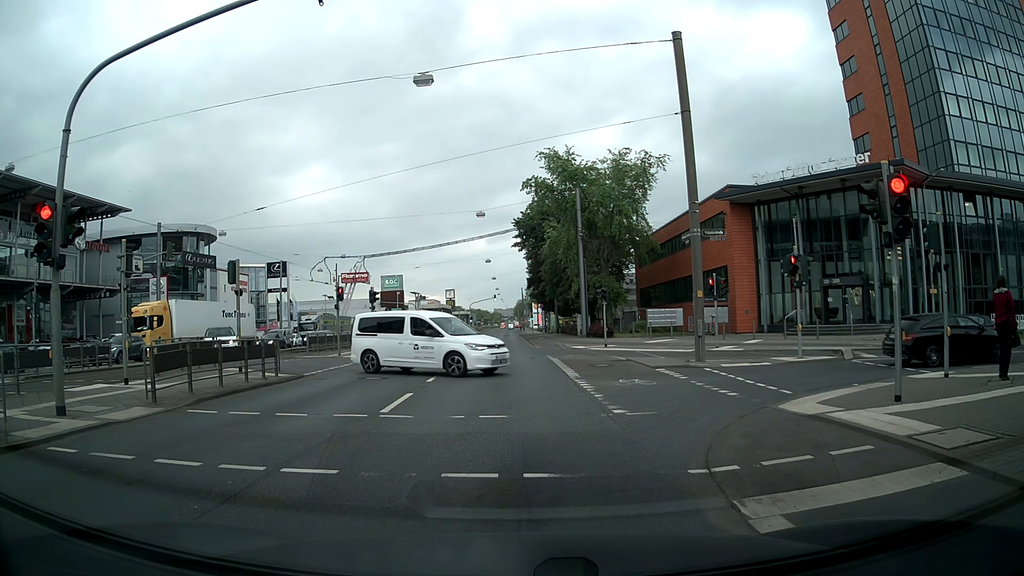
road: primary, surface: asphalt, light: Day
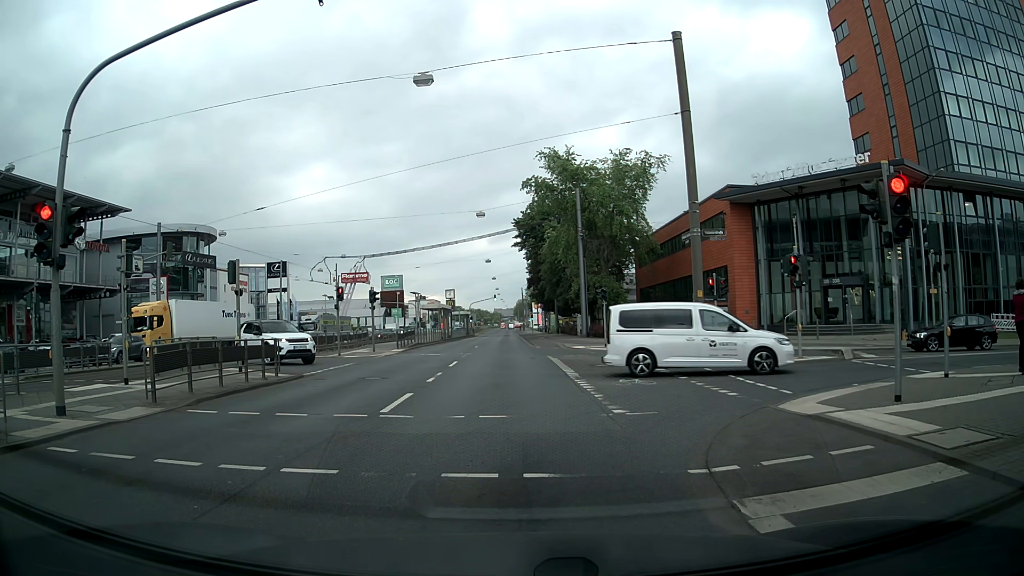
(0.0, 0.0) m; 0°
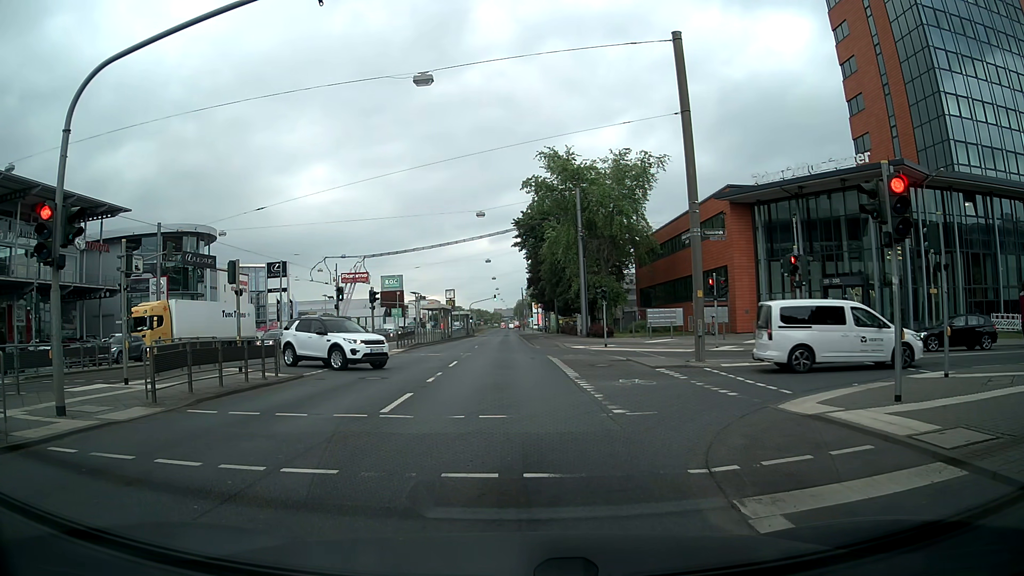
(0.0, 0.0) m; 0°
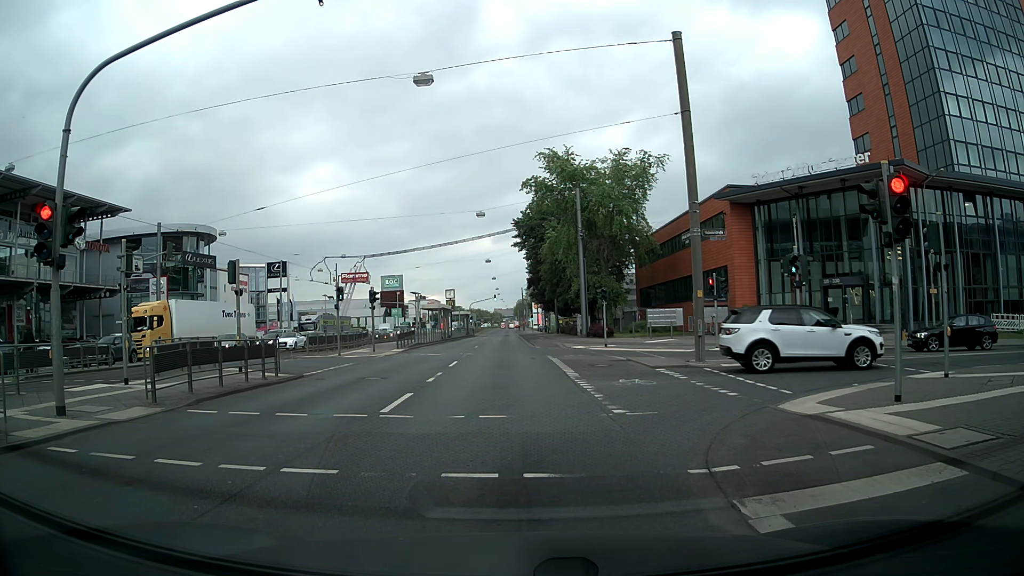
(0.0, 0.0) m; 0°
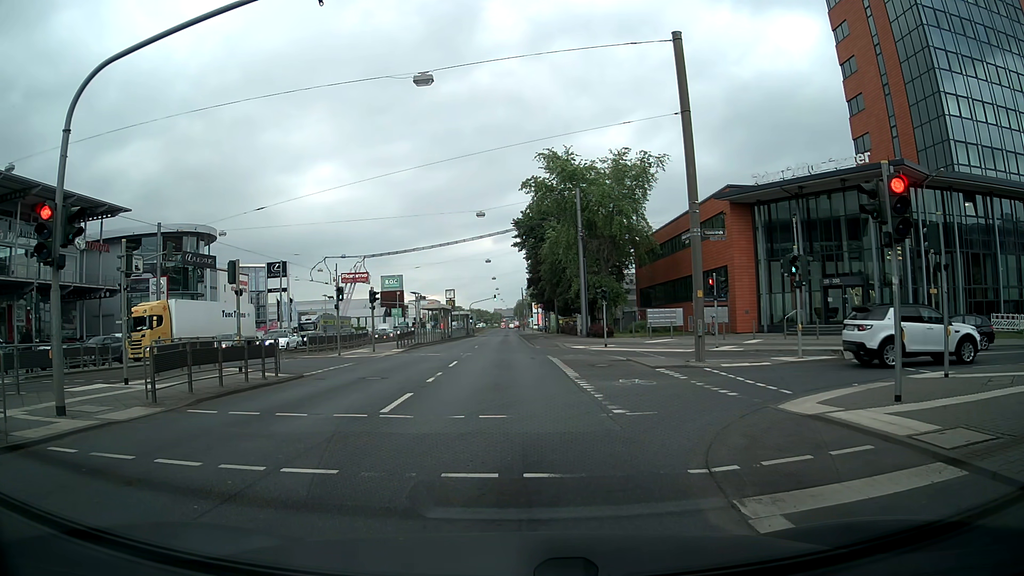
(0.0, 0.0) m; 0°
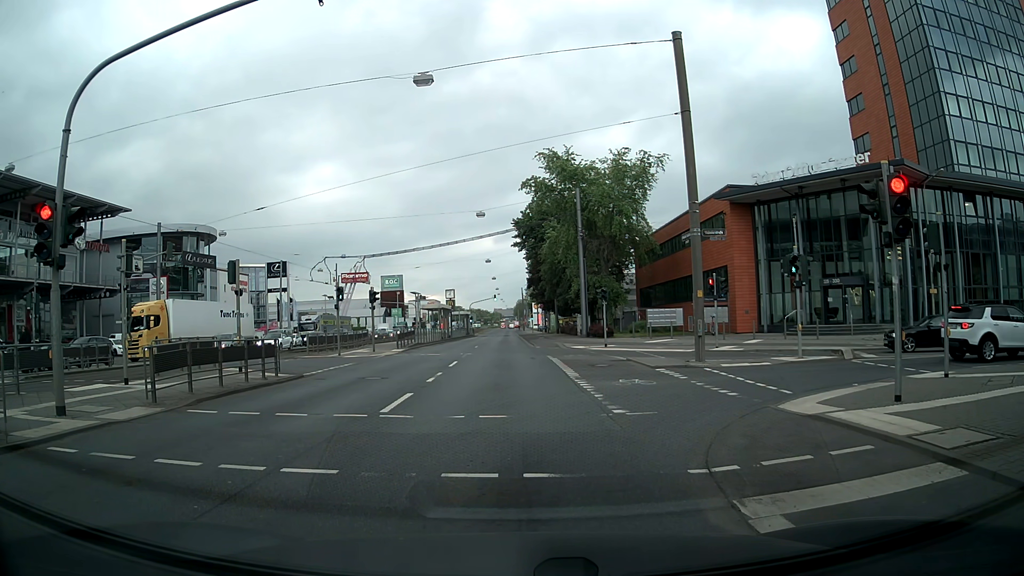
(0.0, 0.0) m; 0°
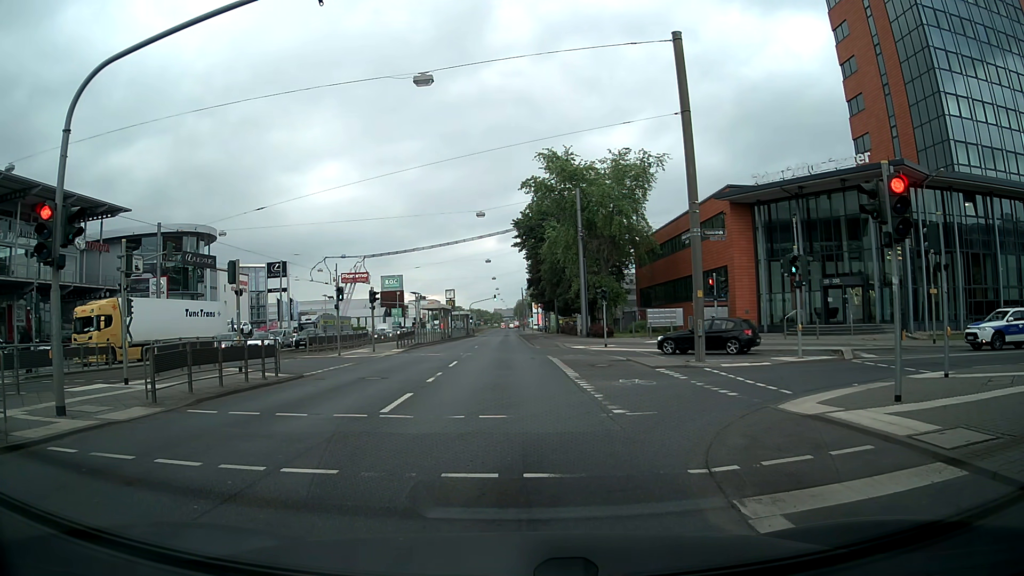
(0.0, 0.0) m; 0°
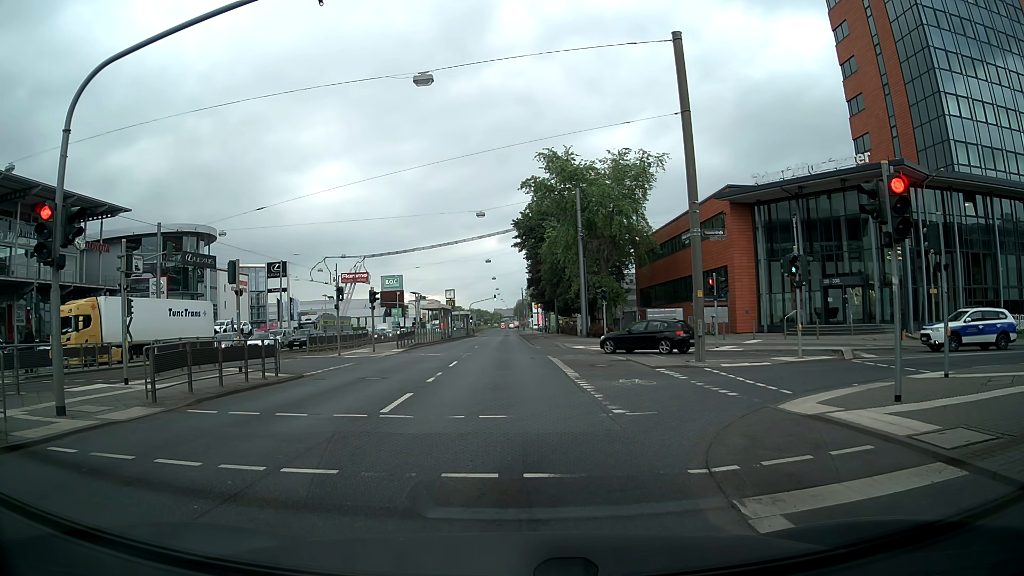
(0.0, 0.0) m; 0°
